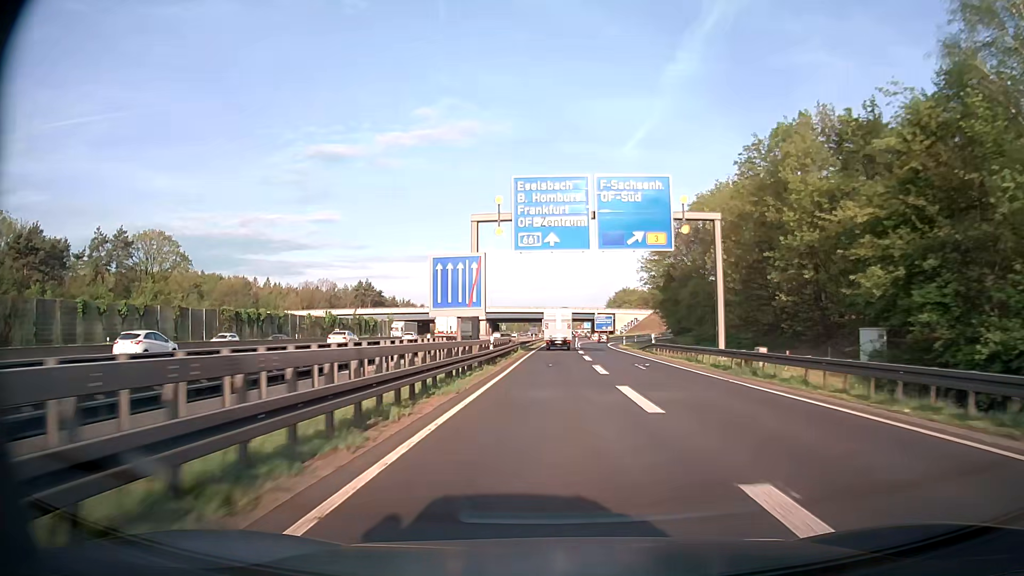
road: motorway_link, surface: asphalt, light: Day
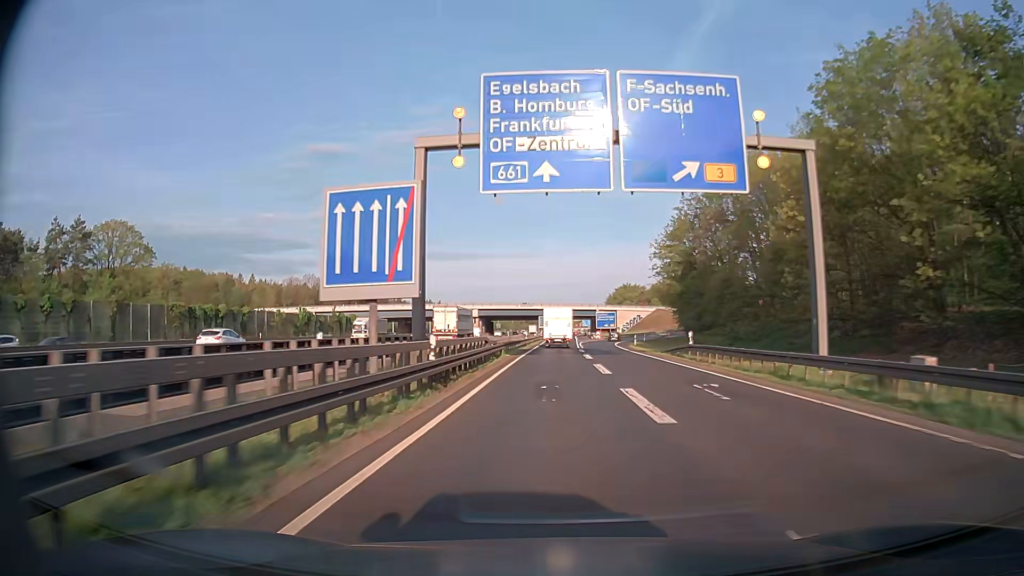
(0.0, +13.5) m; 0°
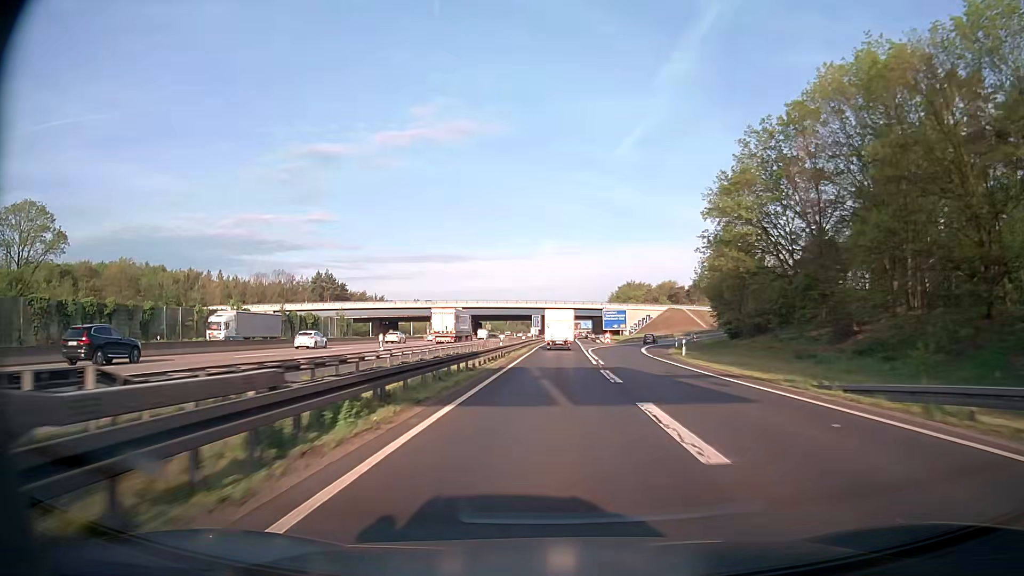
(0.0, +27.3) m; 0°
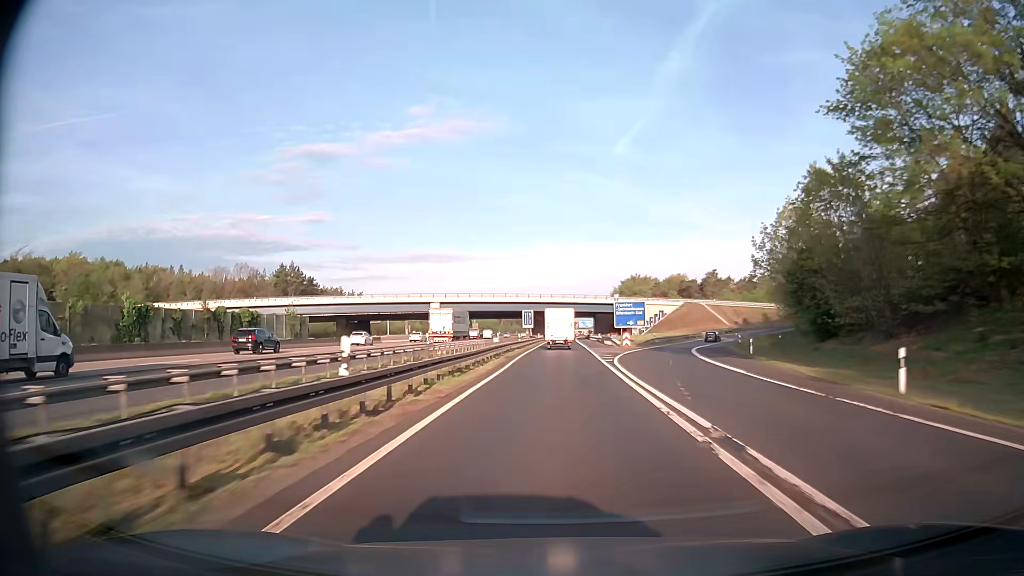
(+0.2, +27.5) m; +1°
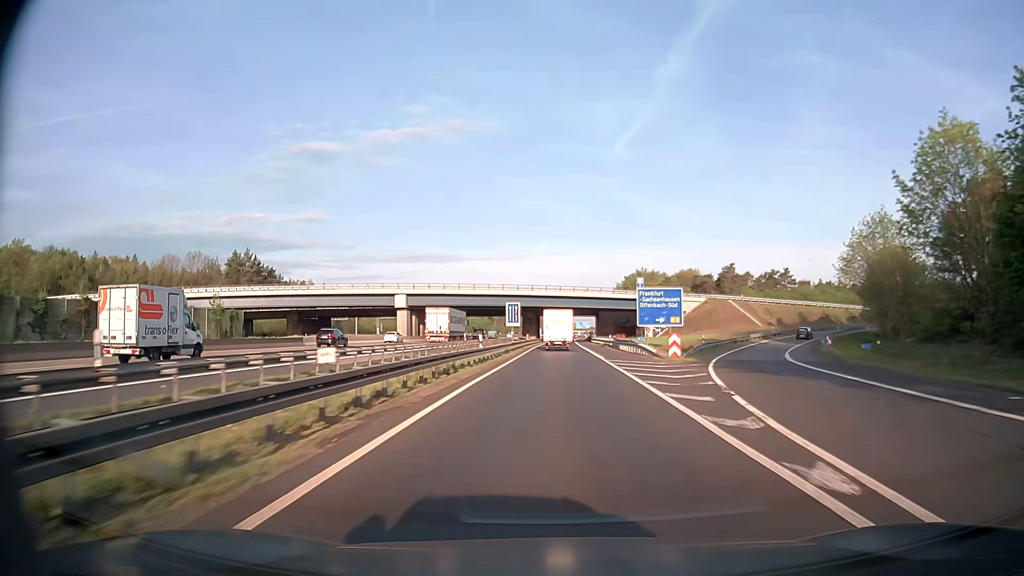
(+0.1, +27.6) m; 0°
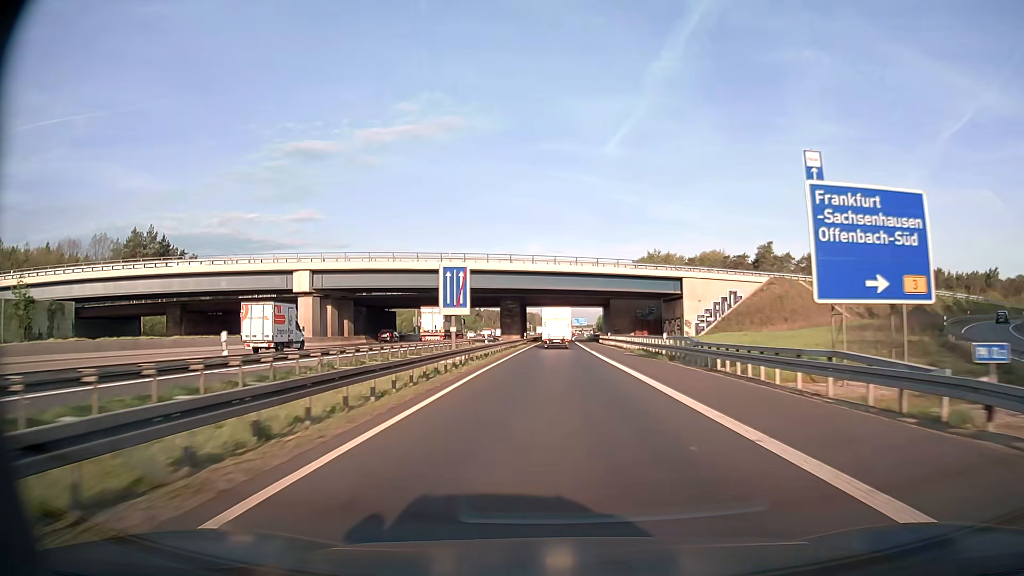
(+0.3, +41.8) m; +1°
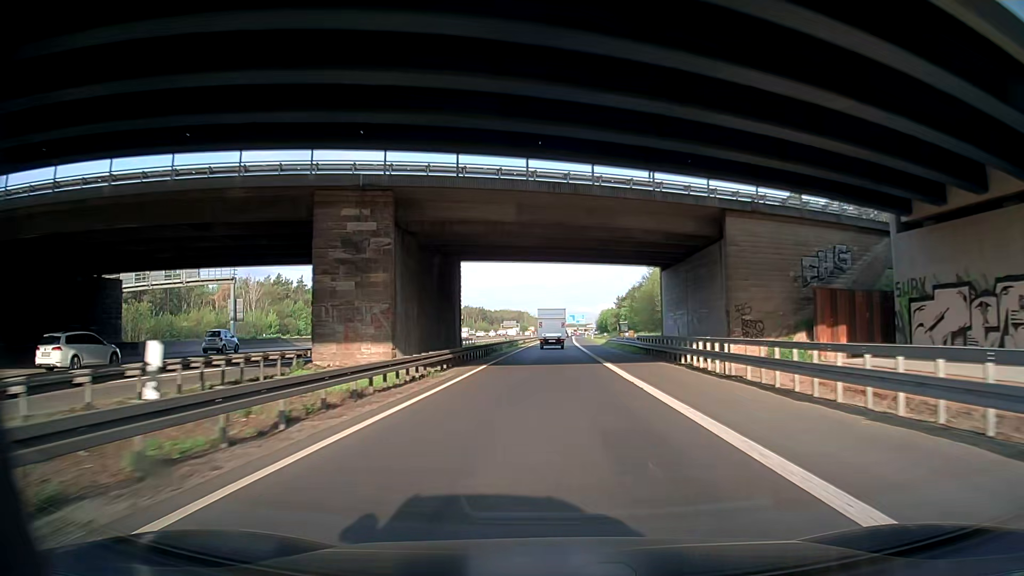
(+0.5, +70.4) m; +1°
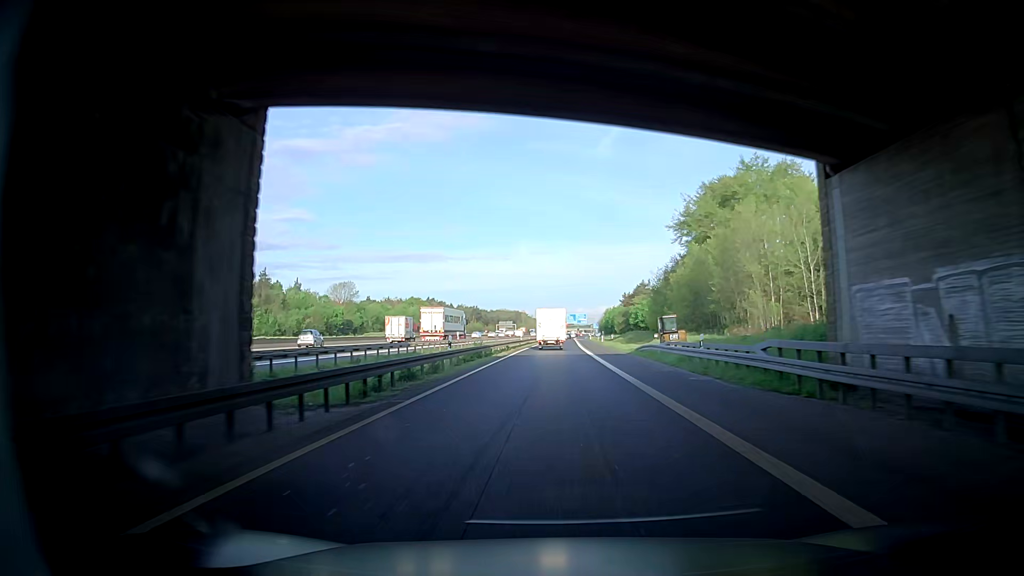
(+0.1, +28.4) m; +1°
(0, +10) (0, +20) (0, +30) (0, +40) (0, +50) (0, +60) (0, +70) (0, +80) (0, +90) (0, +100) m
